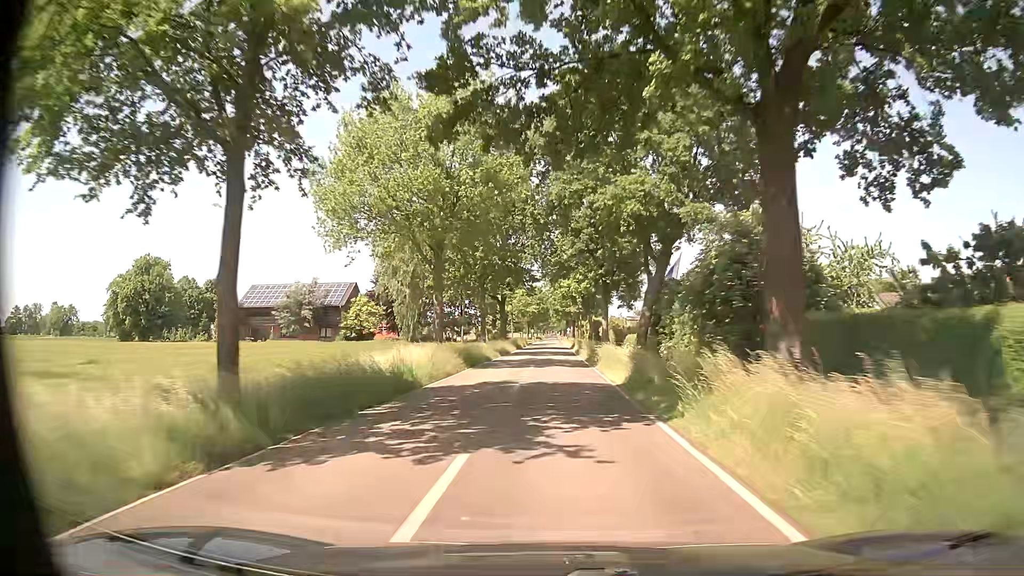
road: tertiary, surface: asphalt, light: Day
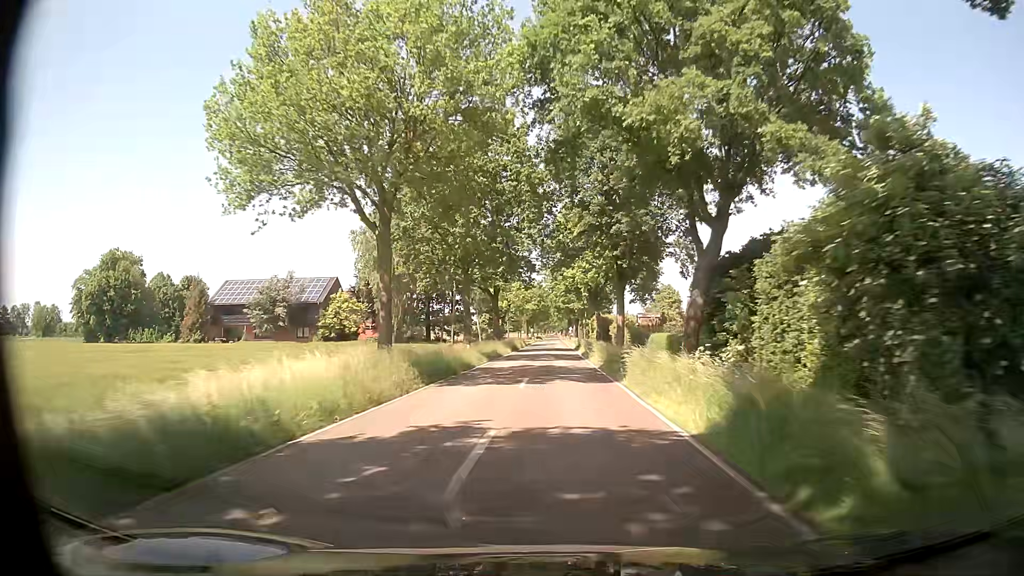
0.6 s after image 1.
(0.0, +10.1) m; 0°
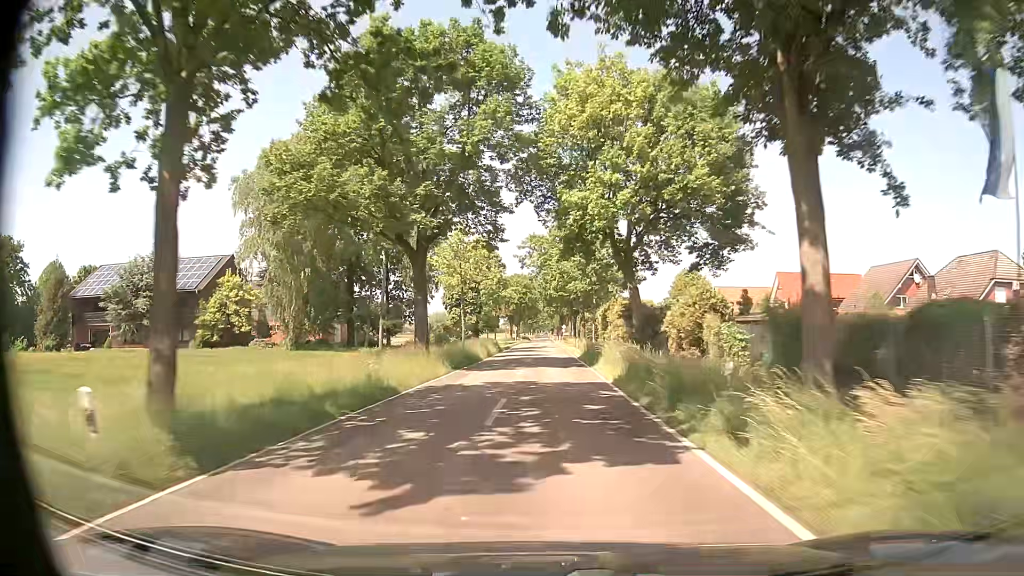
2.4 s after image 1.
(+0.4, +30.5) m; +1°
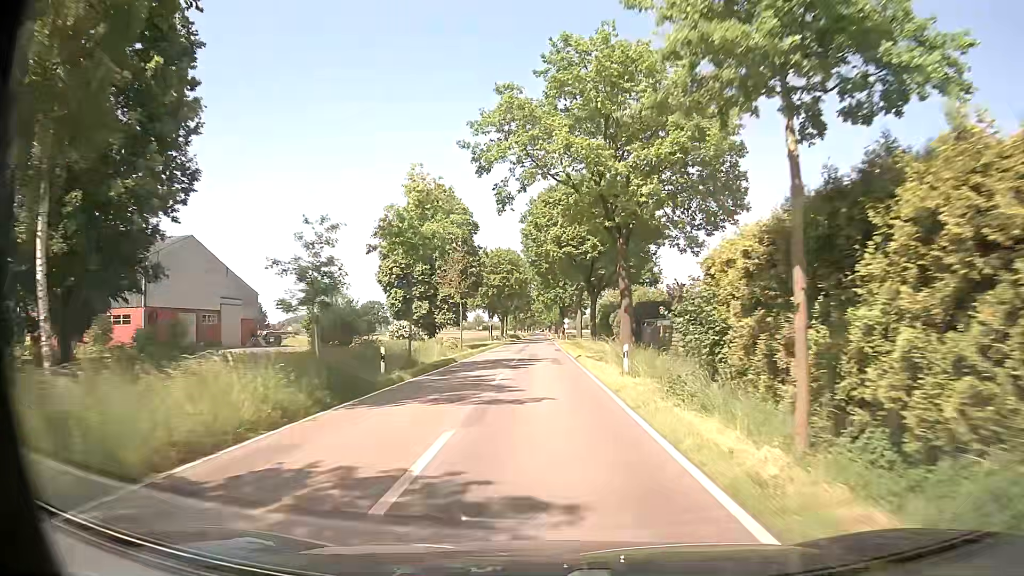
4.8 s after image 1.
(+0.2, +40.2) m; 0°
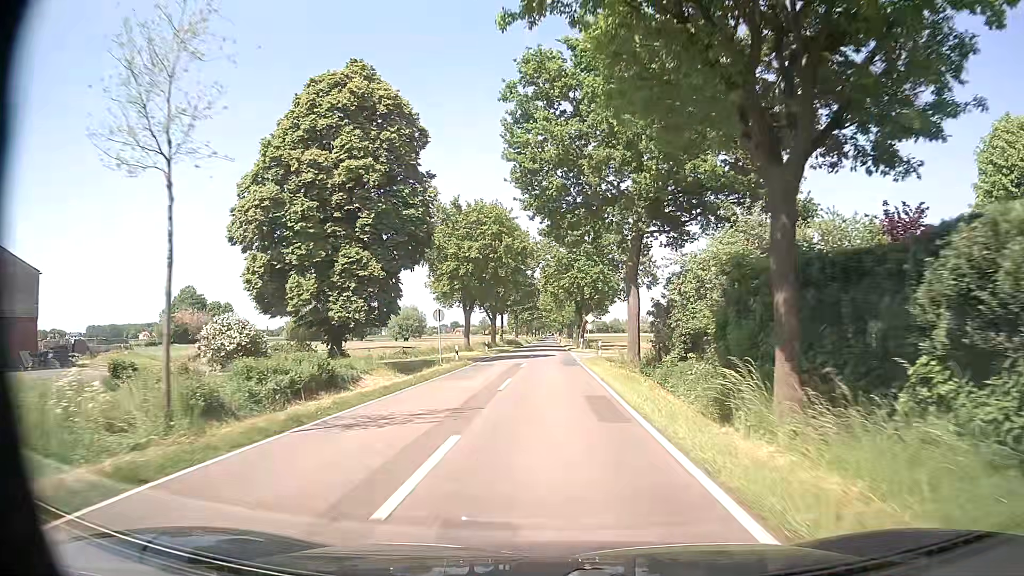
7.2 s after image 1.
(-0.2, +35.2) m; -1°
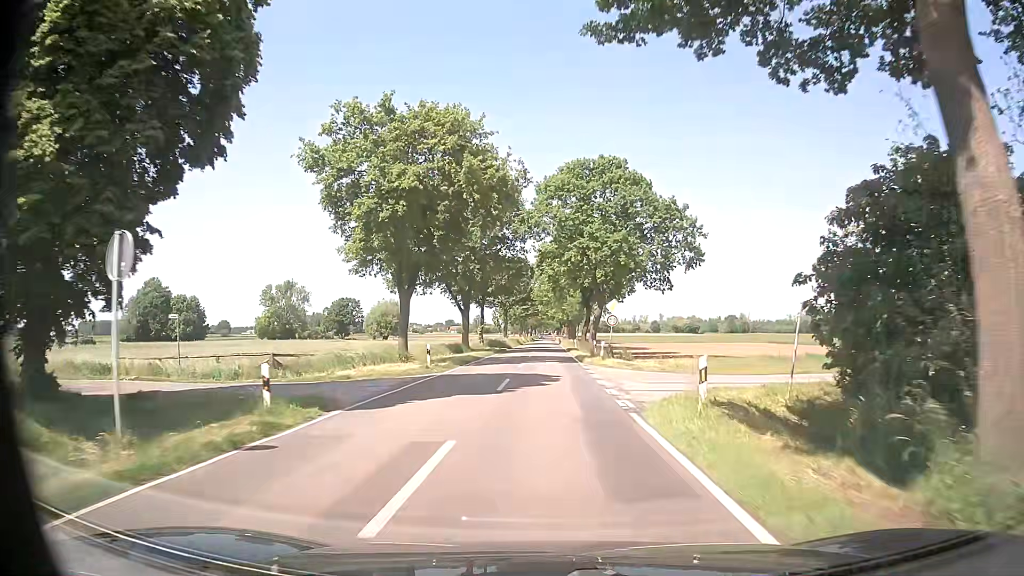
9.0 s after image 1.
(0.0, +23.7) m; 0°
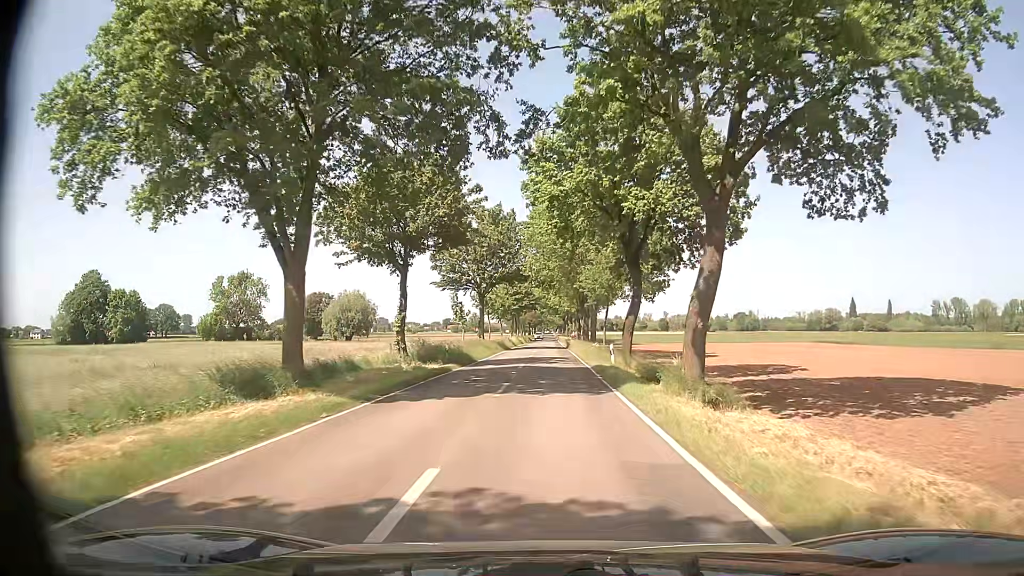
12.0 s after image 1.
(+0.2, +36.9) m; 0°
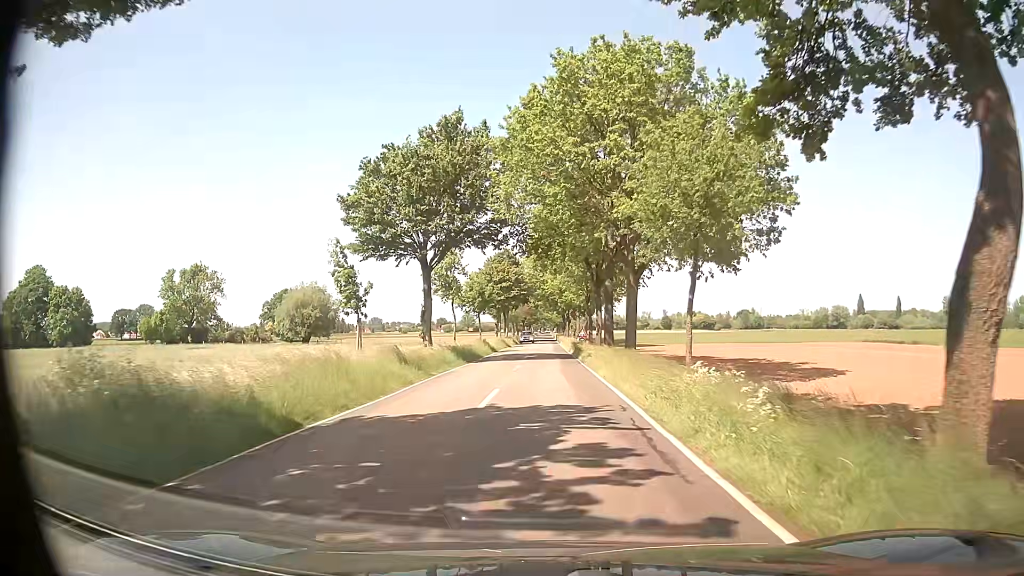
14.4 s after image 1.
(+0.1, +26.2) m; 0°
(0, +10) (0, +20) (0, +30) (0, +40) (0, +50) (0, +60) (0, +70) (0, +80) (0, +90) (0, +100) m
